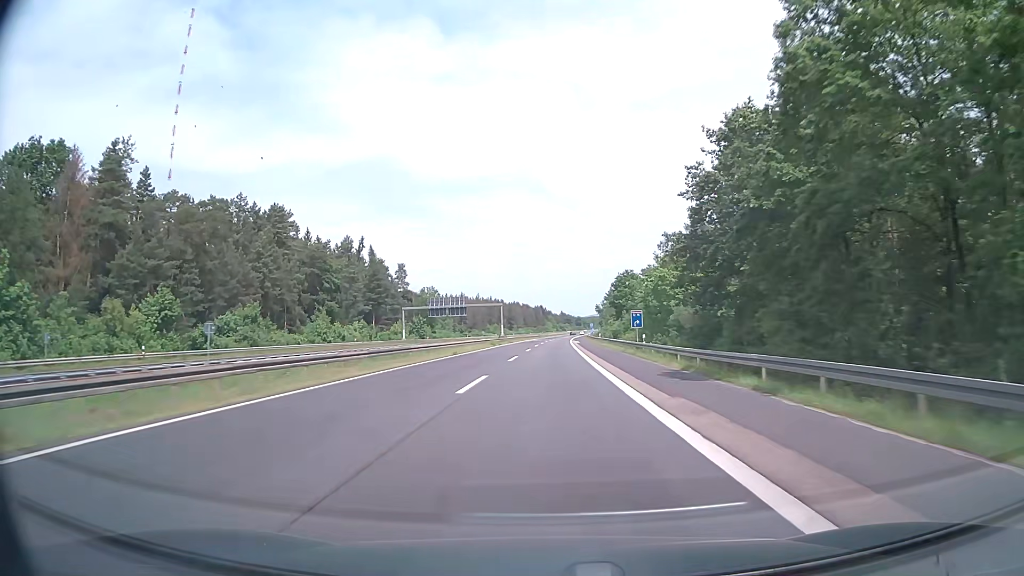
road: motorway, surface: asphalt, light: Day
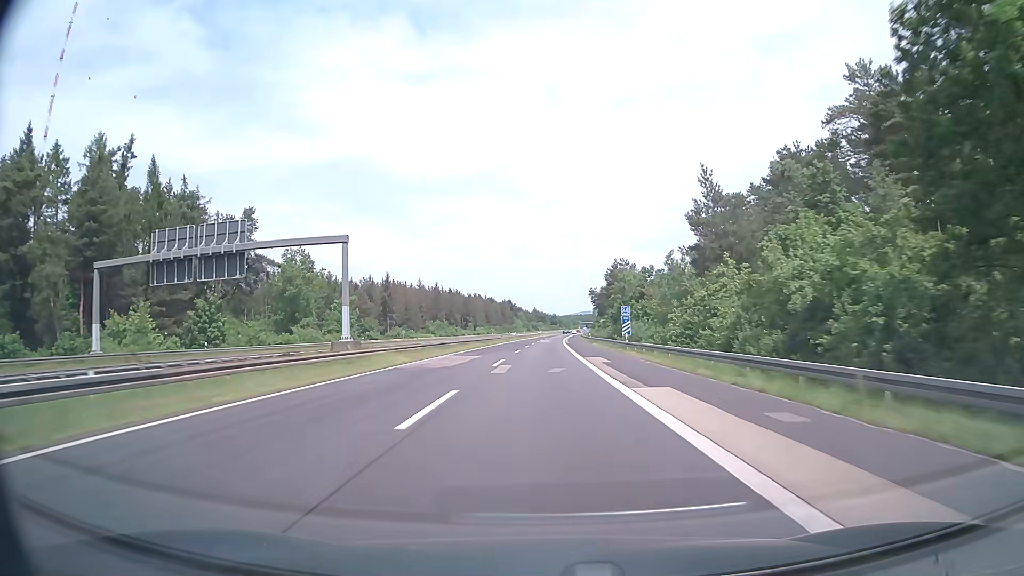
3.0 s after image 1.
(+1.9, +95.0) m; +2°
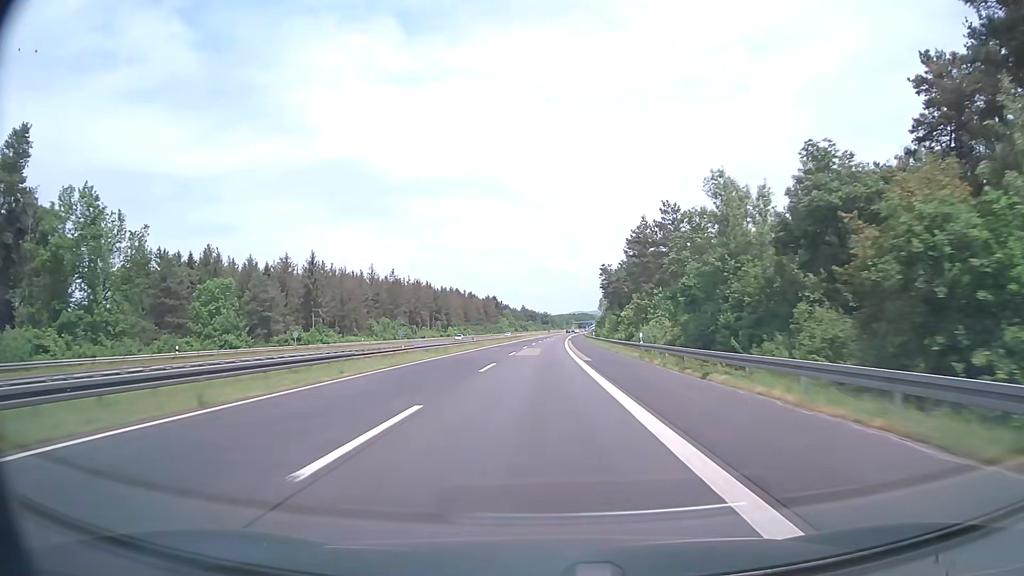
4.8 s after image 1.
(+0.6, +57.0) m; +1°
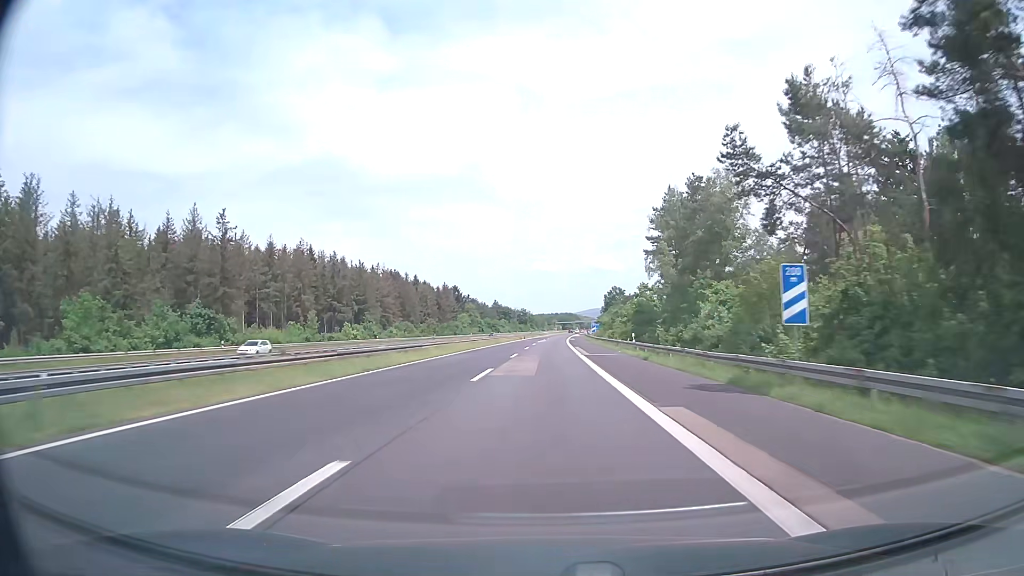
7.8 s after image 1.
(+1.3, +95.0) m; +2°
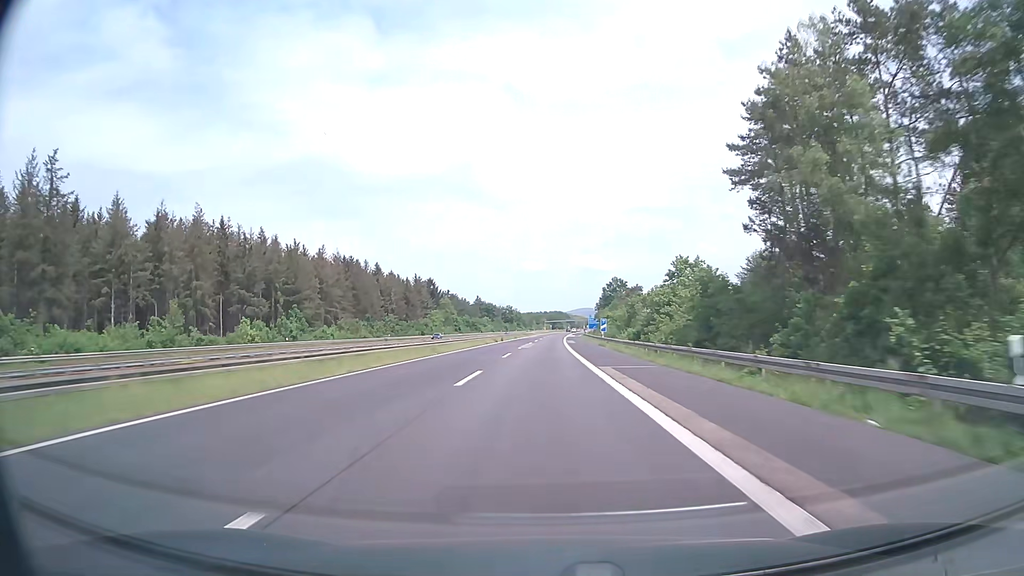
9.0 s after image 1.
(+0.3, +38.0) m; +1°
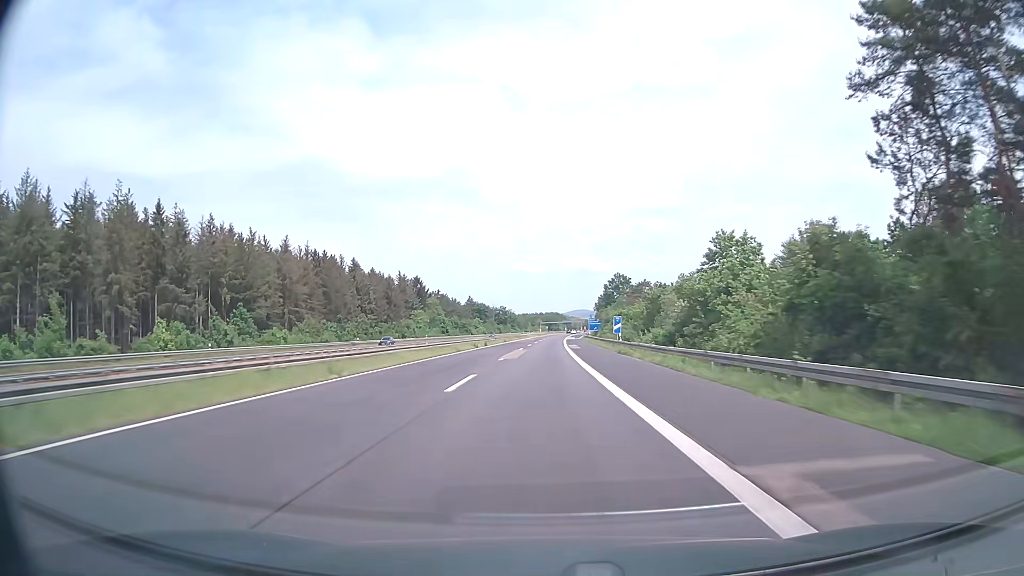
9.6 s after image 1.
(+0.1, +19.0) m; +1°
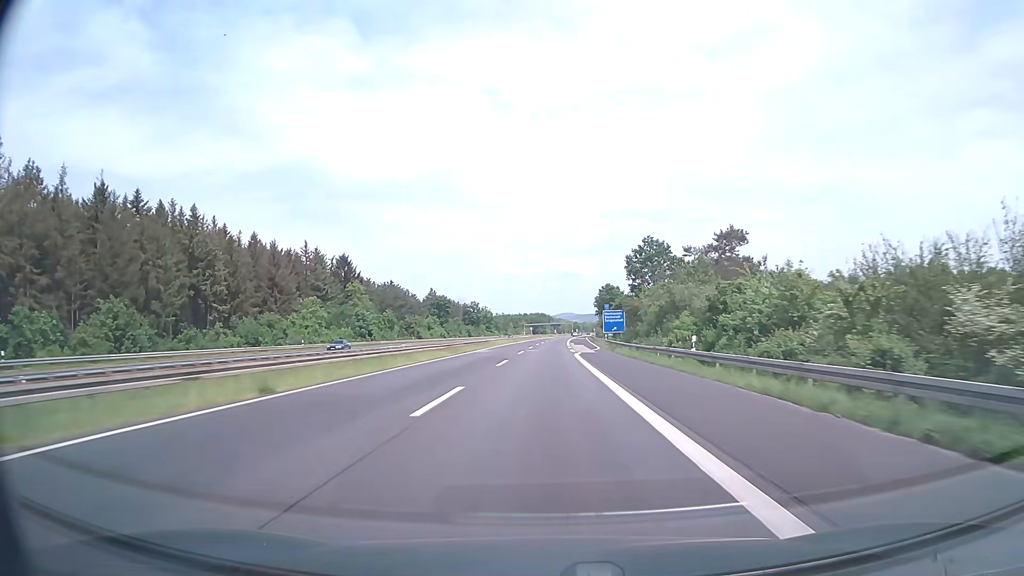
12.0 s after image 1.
(+0.6, +76.0) m; +1°
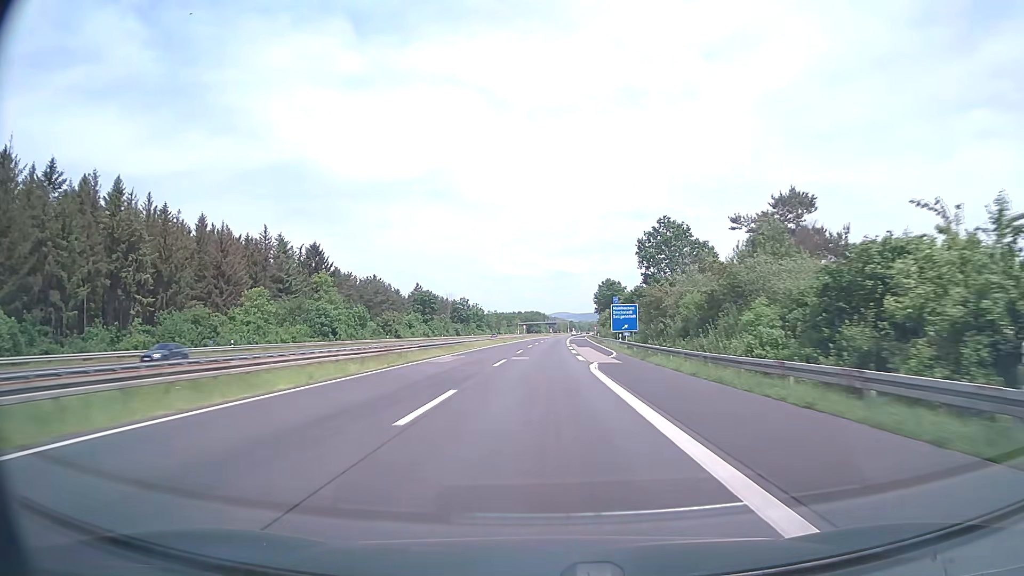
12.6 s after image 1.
(0.0, +19.0) m; 0°
(0, +10) (0, +20) (0, +30) (0, +40) (0, +50) (+1, +60) (+1, +70) (+1, +80) (+1, +90) (+2, +100) m
